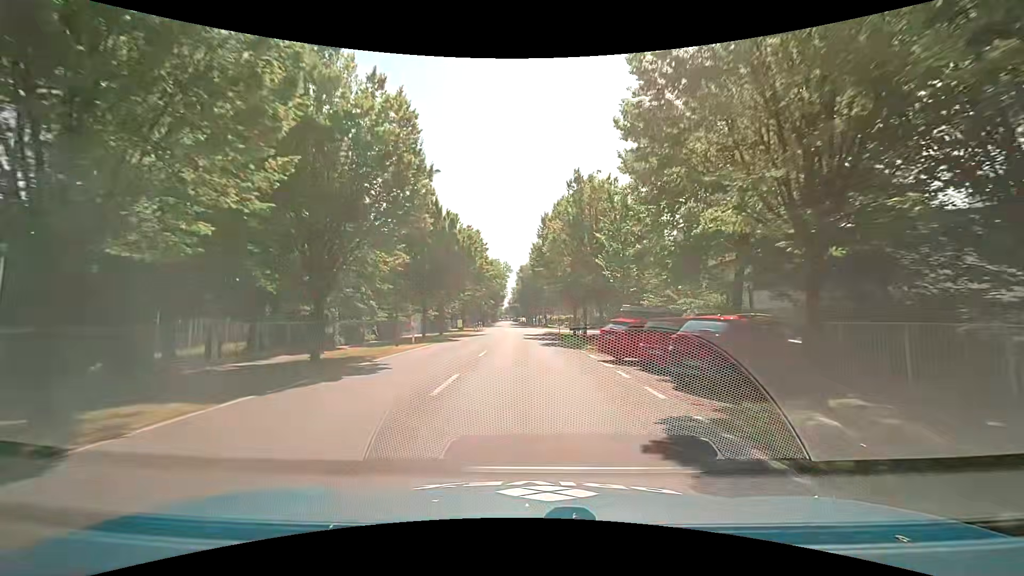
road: tertiary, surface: asphalt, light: Day
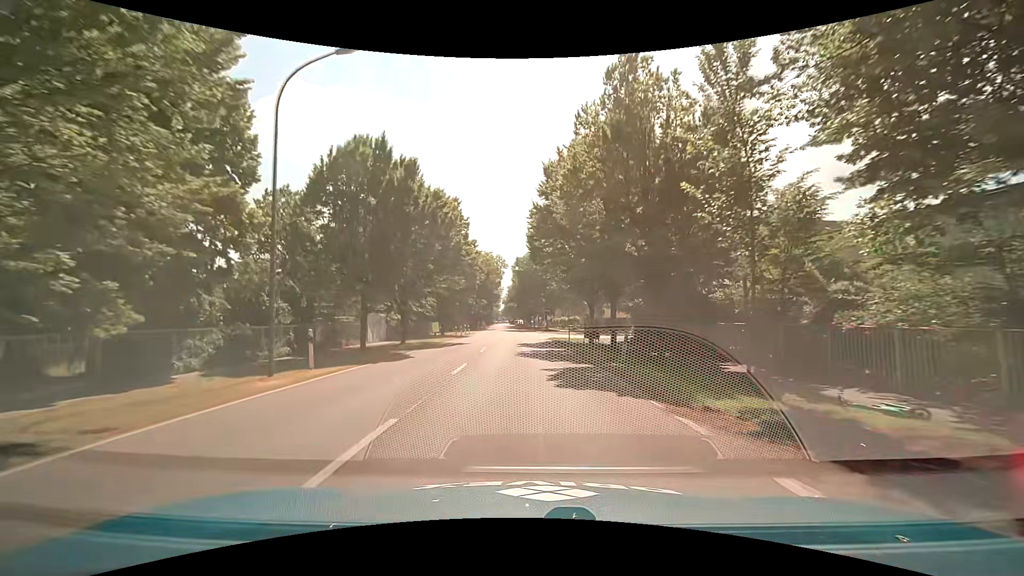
(-0.2, +14.1) m; 0°
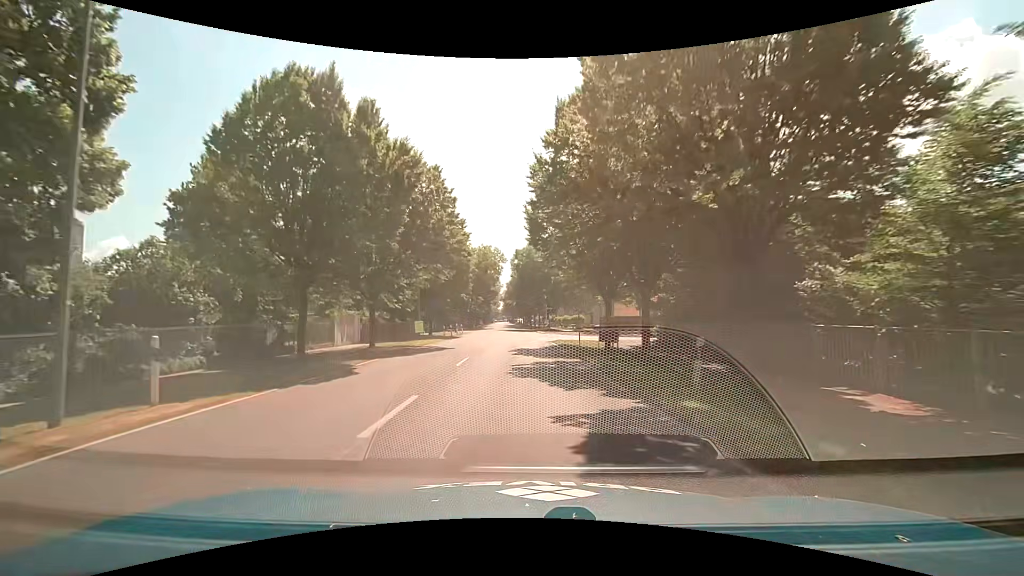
(-0.1, +6.9) m; -1°
